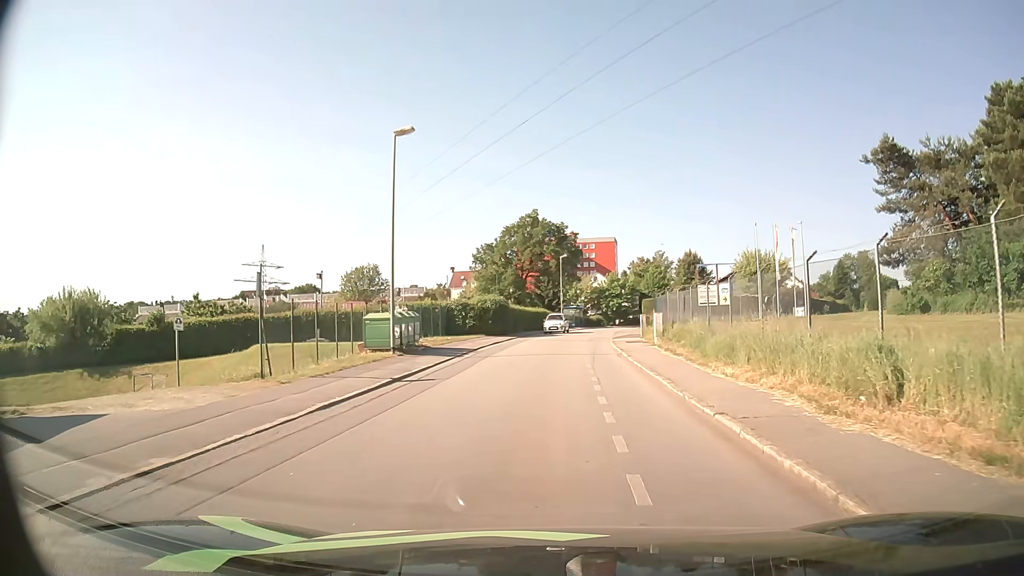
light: Day
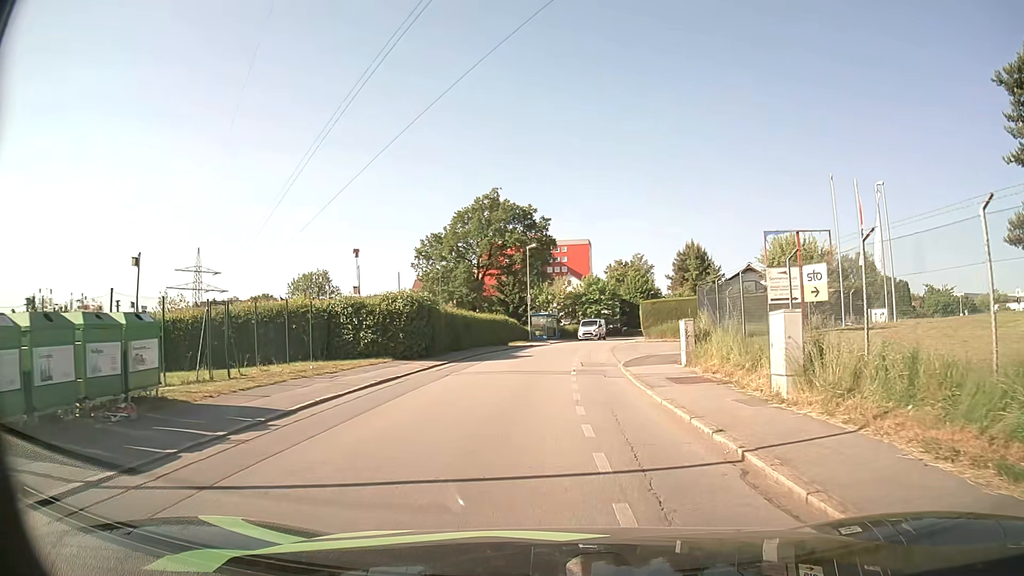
(+0.5, +18.8) m; +3°
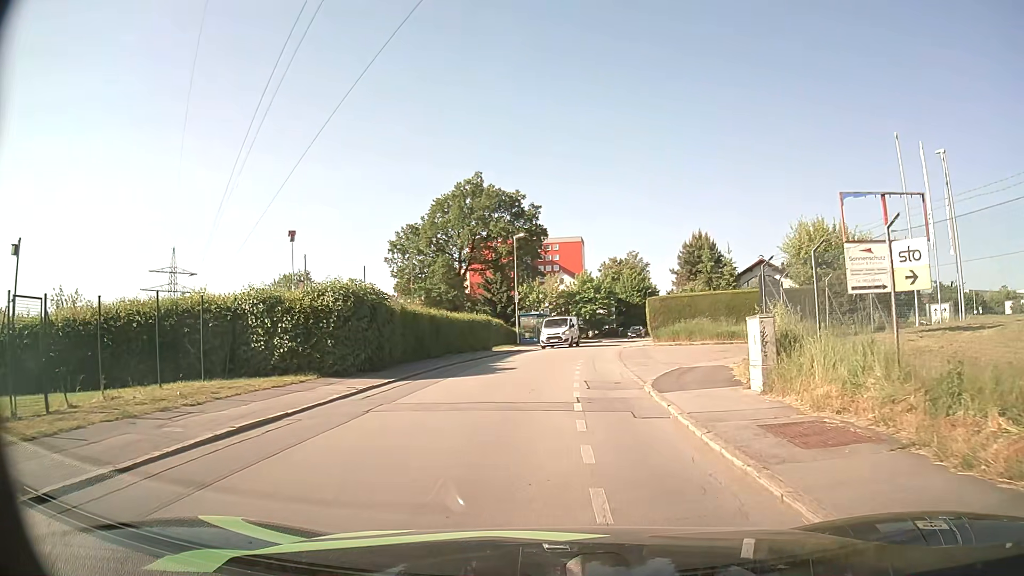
(0.0, +7.5) m; +1°
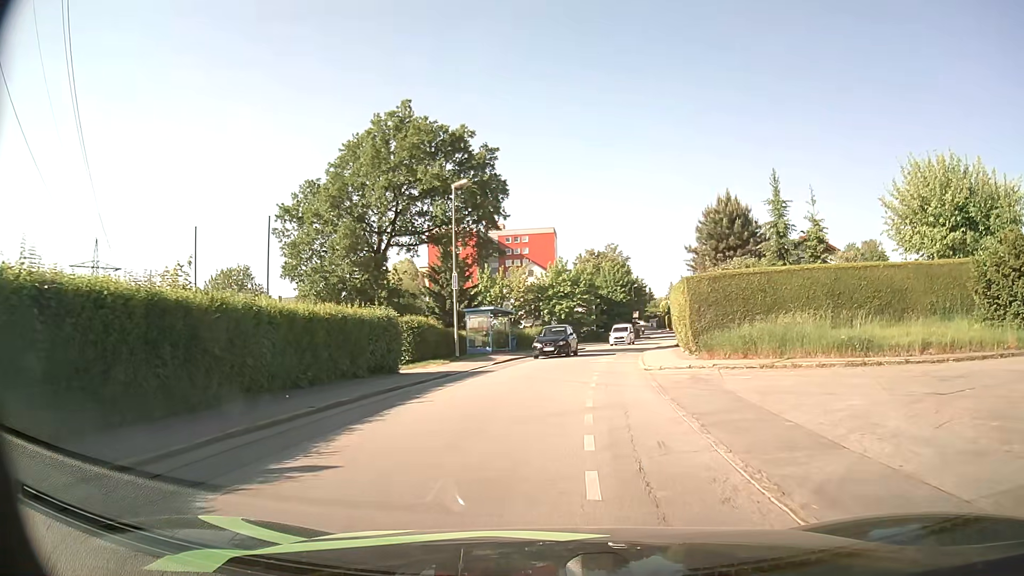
(+0.4, +19.3) m; +2°
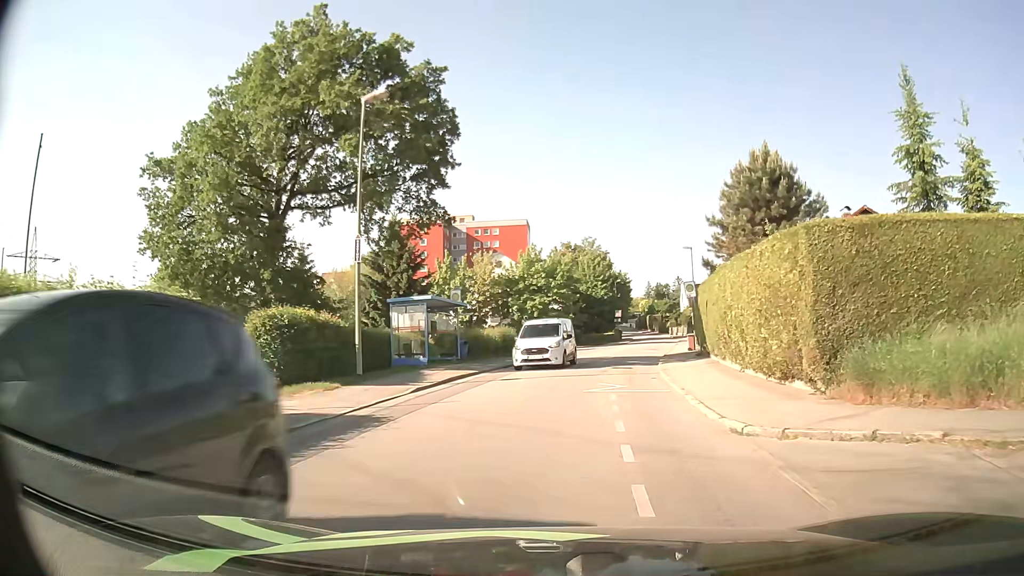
(+0.2, +12.5) m; +3°
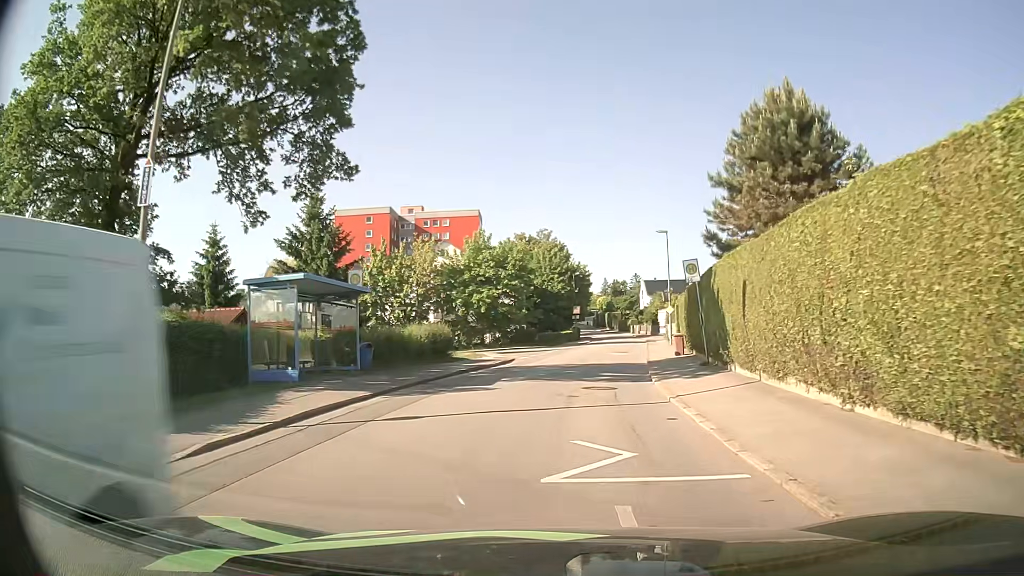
(+0.3, +8.8) m; +4°
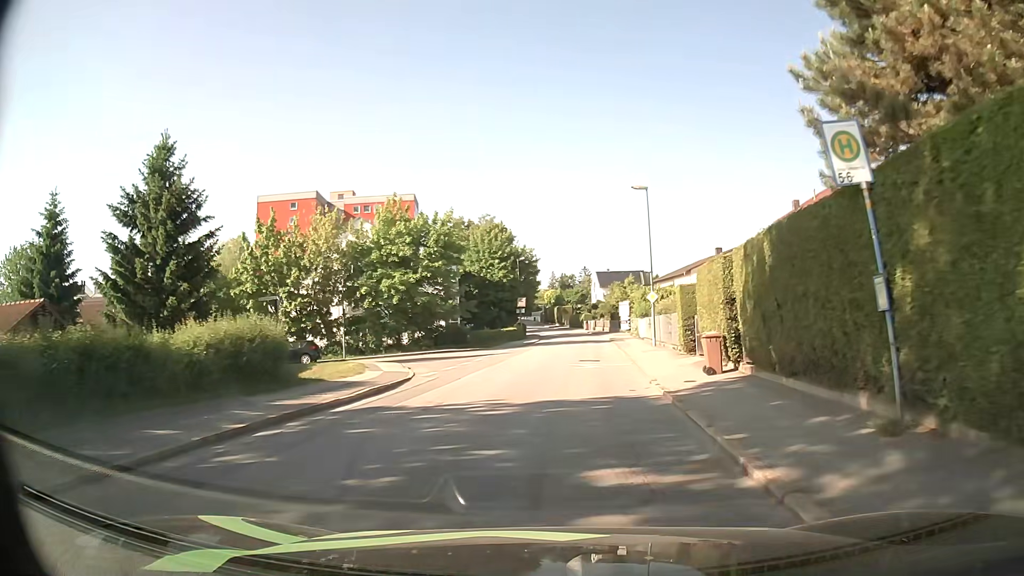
(+0.6, +14.0) m; +4°
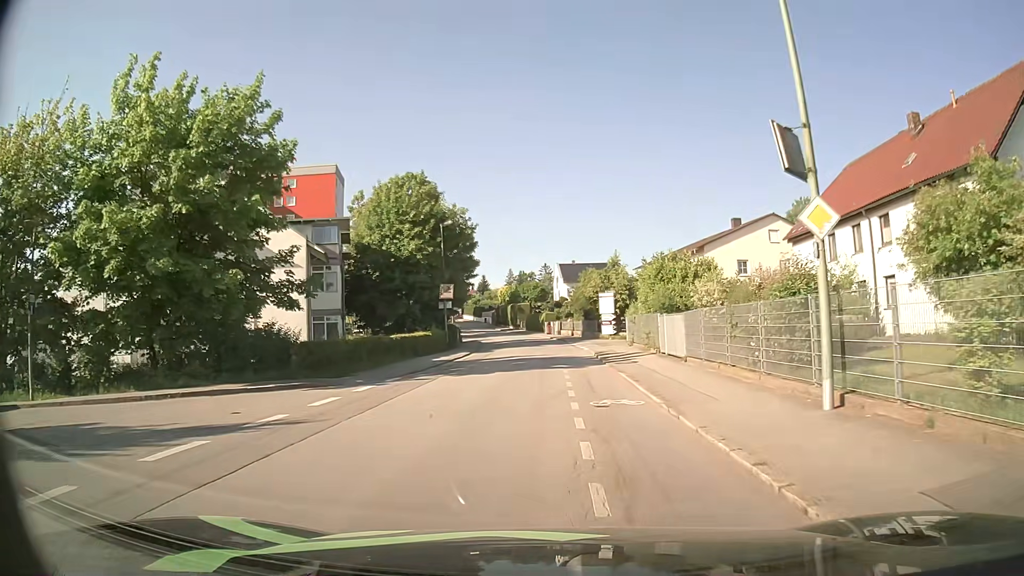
(+1.2, +25.3) m; +4°
(0, +10) (0, +20) (0, +30) (0, +40) (-1, +50) (-2, +60) (-3, +70) (-5, +80) (-7, +89) (-9, +99) m
